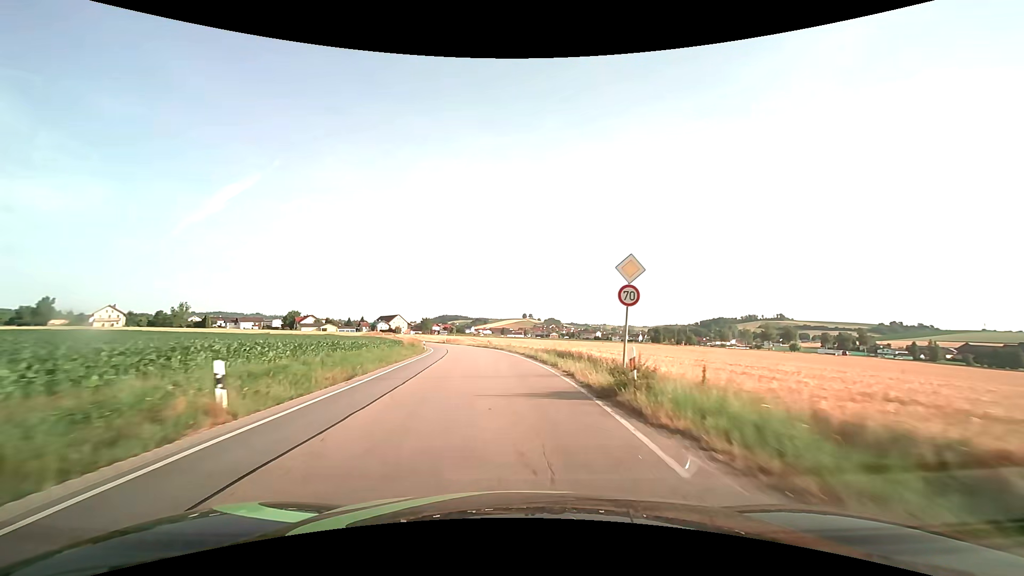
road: secondary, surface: asphalt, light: Day
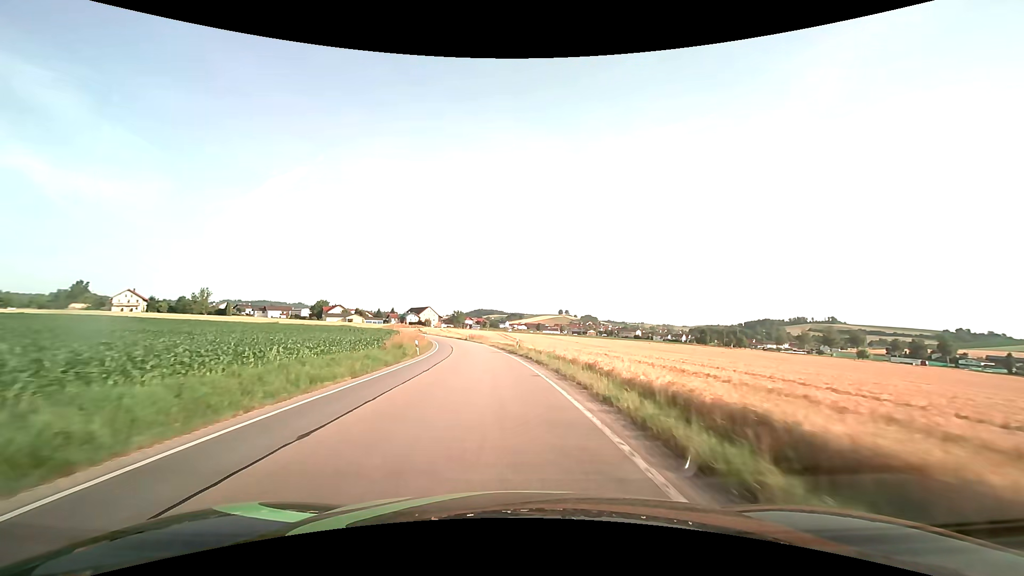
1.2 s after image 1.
(-0.6, +19.5) m; -4°
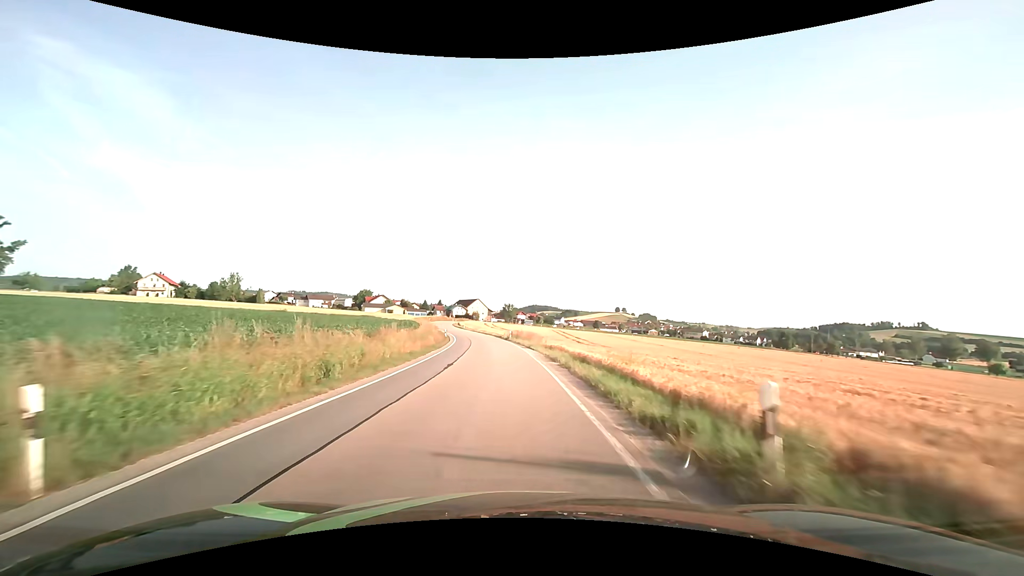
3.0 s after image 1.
(-1.6, +29.2) m; -6°
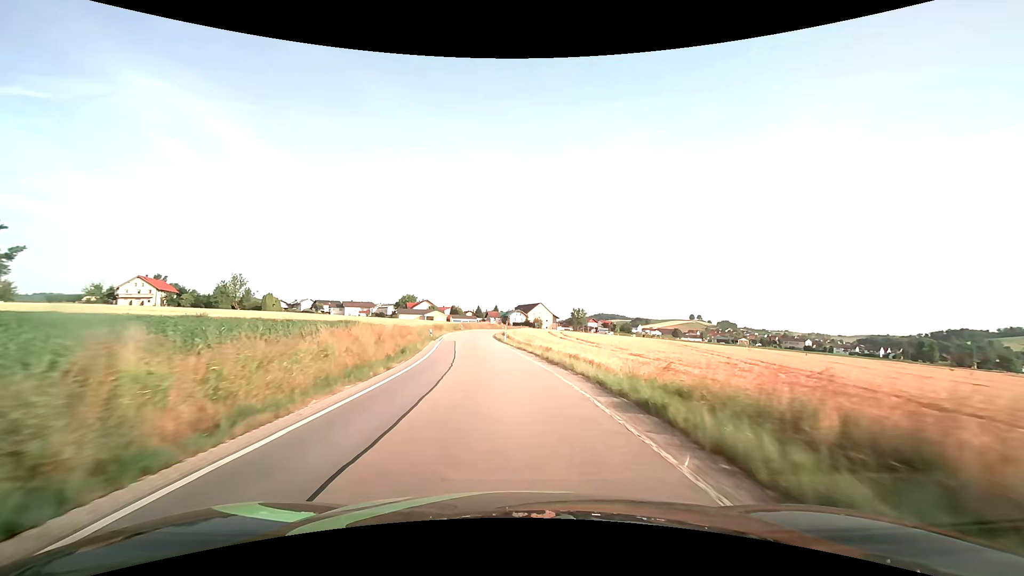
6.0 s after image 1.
(-2.9, +49.9) m; -7°
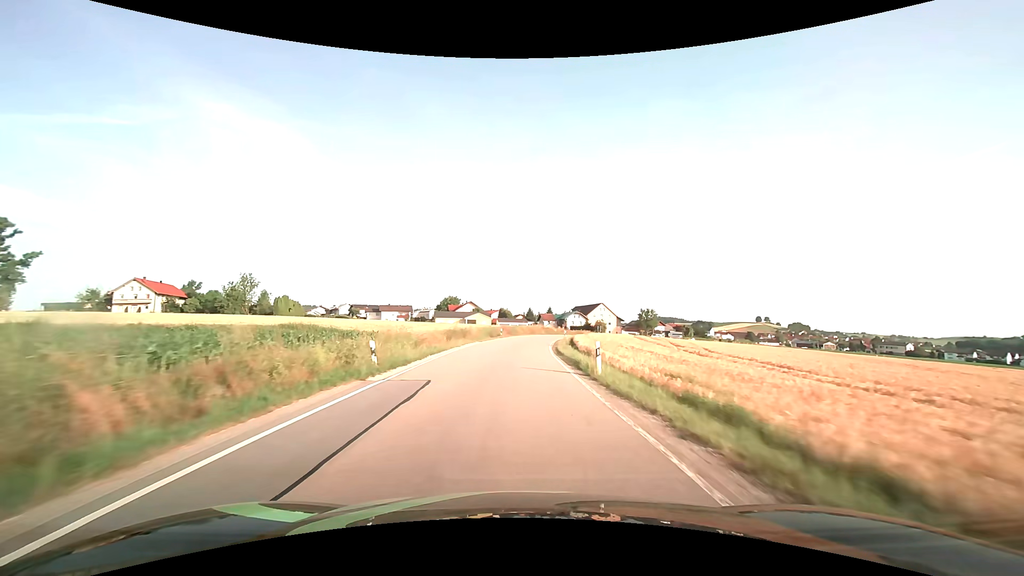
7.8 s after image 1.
(-1.9, +30.6) m; -6°
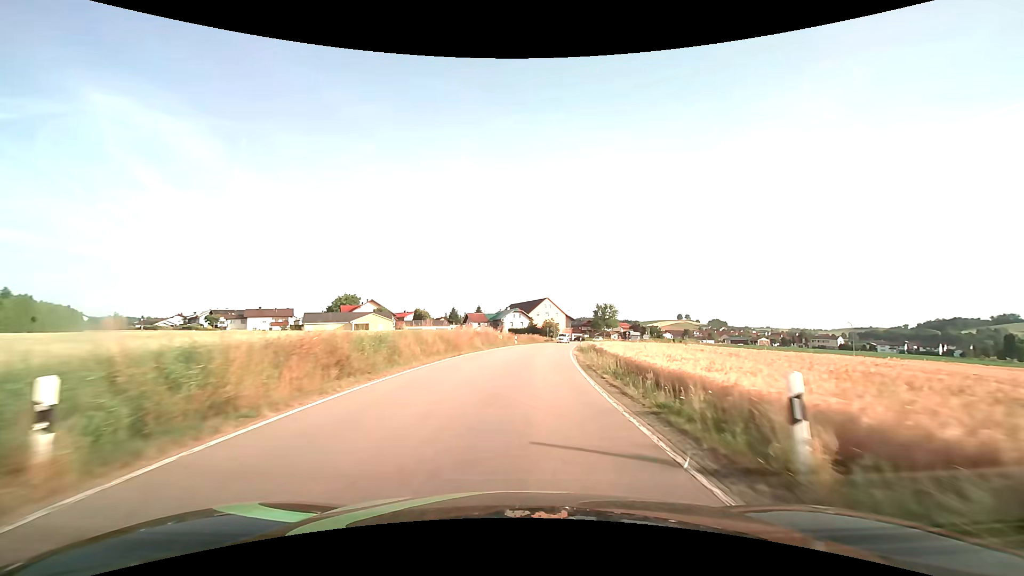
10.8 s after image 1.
(+1.3, +49.2) m; +8°
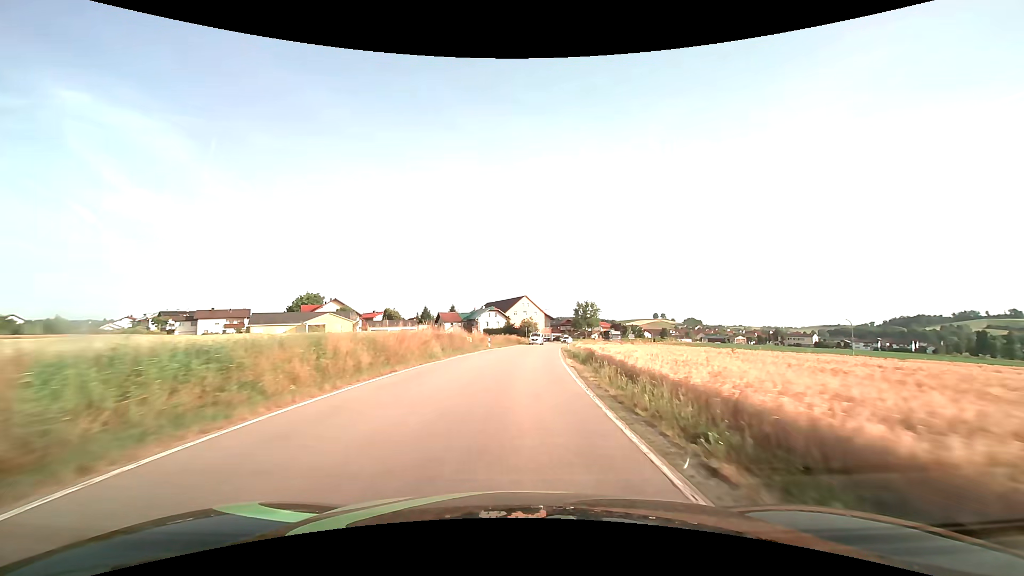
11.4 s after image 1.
(+0.2, +9.5) m; +3°
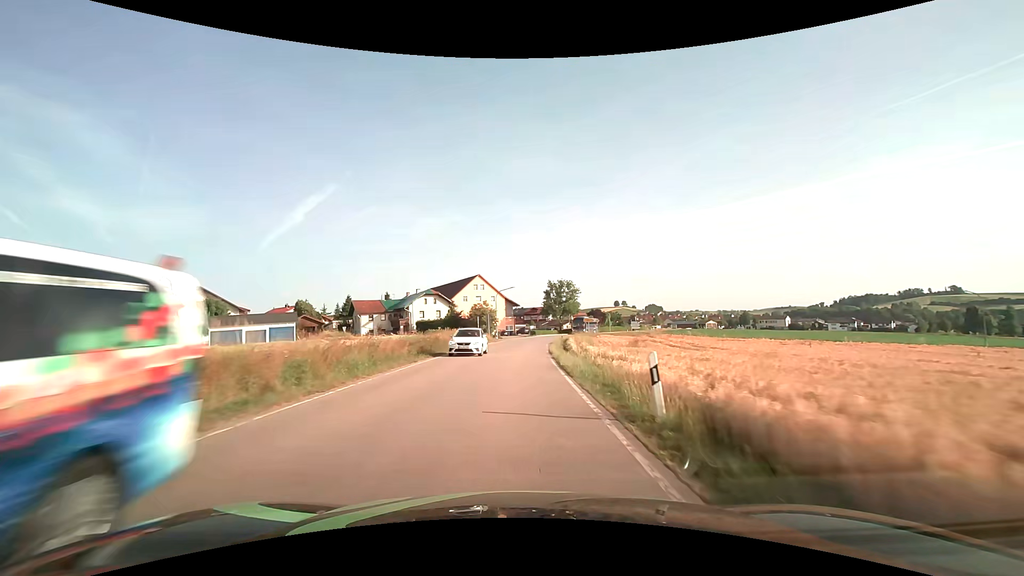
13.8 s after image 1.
(+1.8, +37.9) m; +5°
(0, +10) (0, +20) (0, +30) (+1, +40) (+1, +50) (+3, +60) (+5, +70) (+7, +79) (+10, +89) (+13, +99) m
